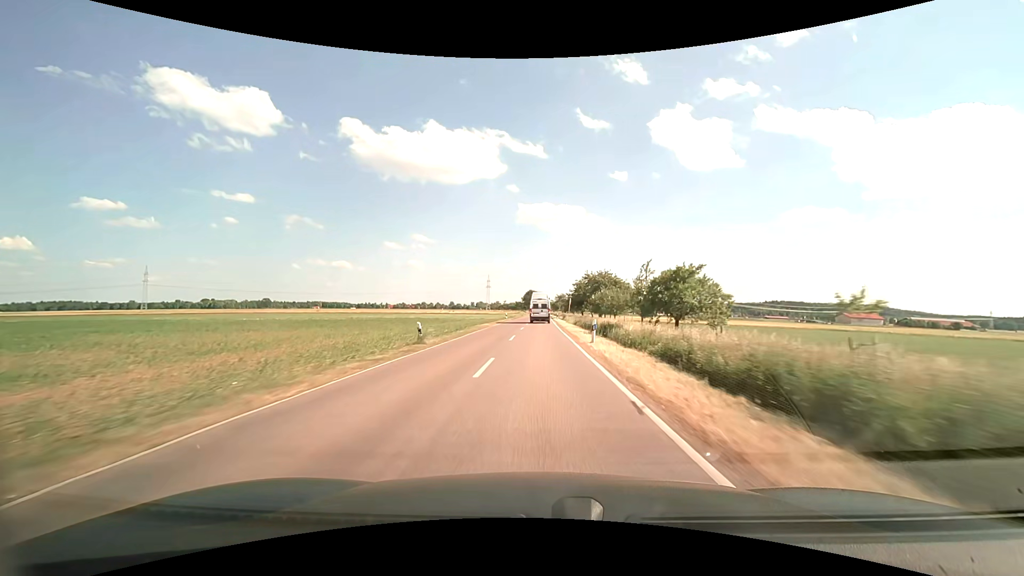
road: tertiary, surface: asphalt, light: Day
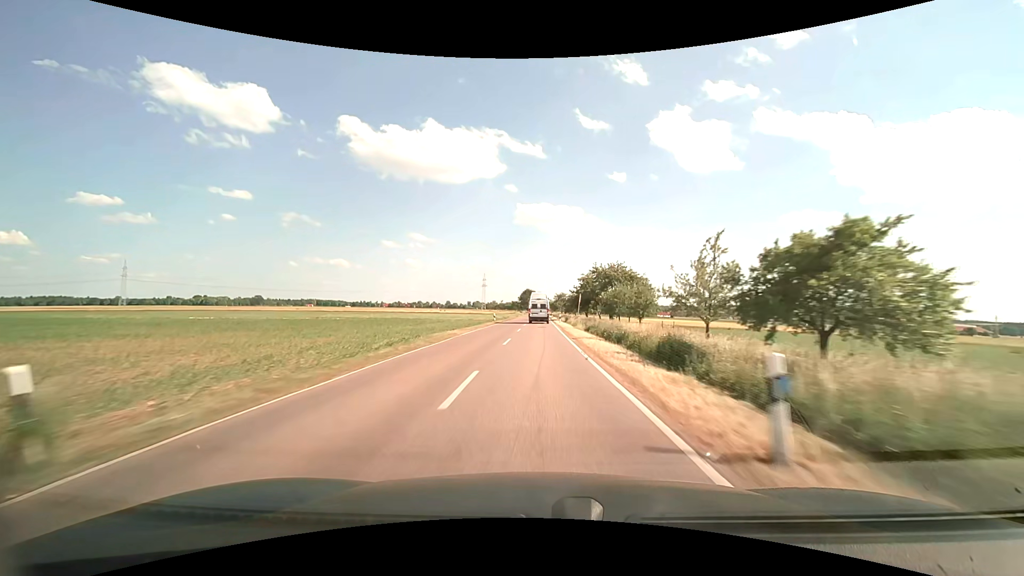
(0.0, +15.5) m; 0°
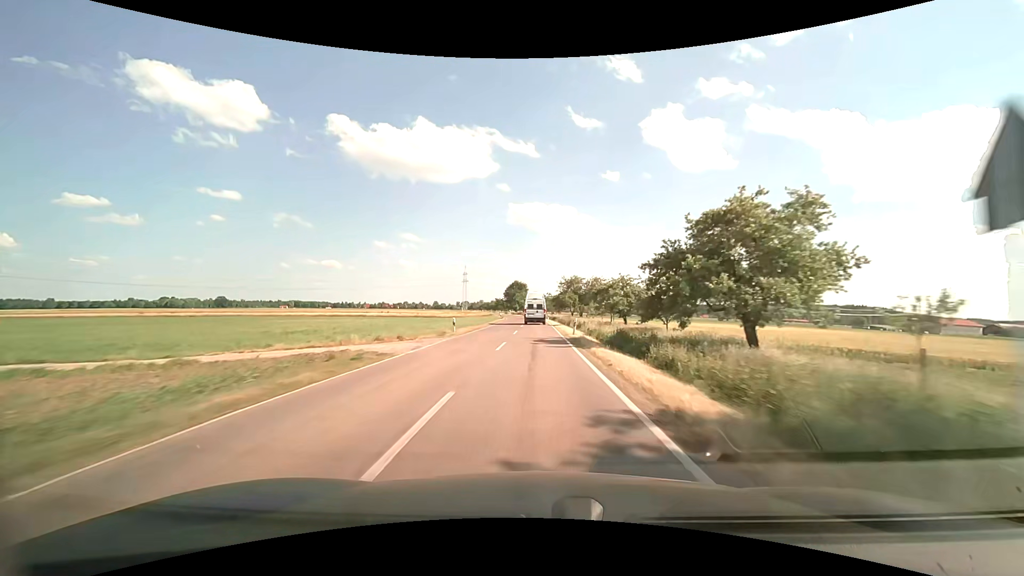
(+0.7, +76.8) m; +1°
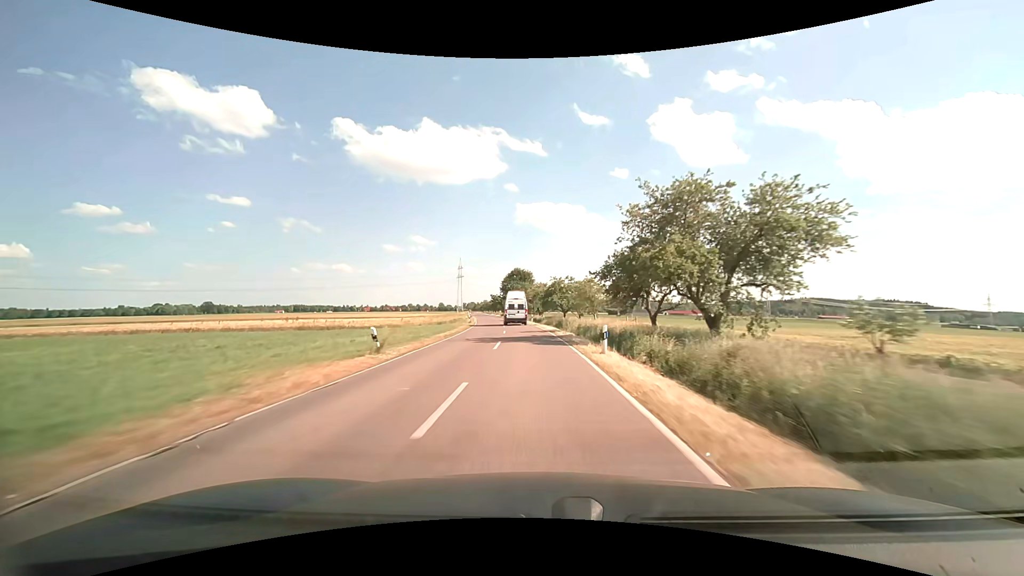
(-0.1, +60.6) m; -1°
(0, +10) (0, +20) (-1, +30) (-1, +40) (-2, +50) (-3, +60) (-4, +70) (-6, +80) (-7, +90) (-8, +100) m
